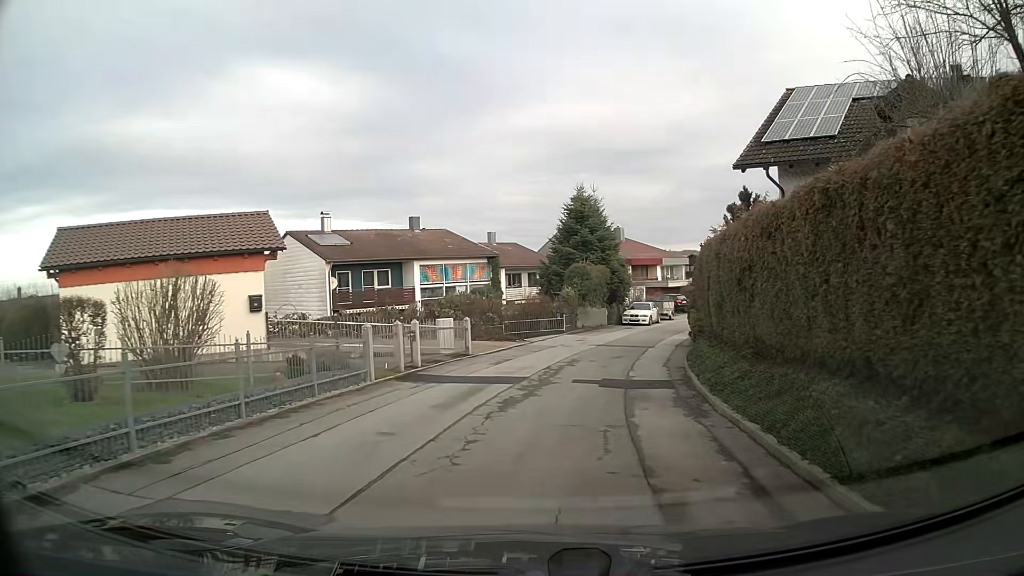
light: Day
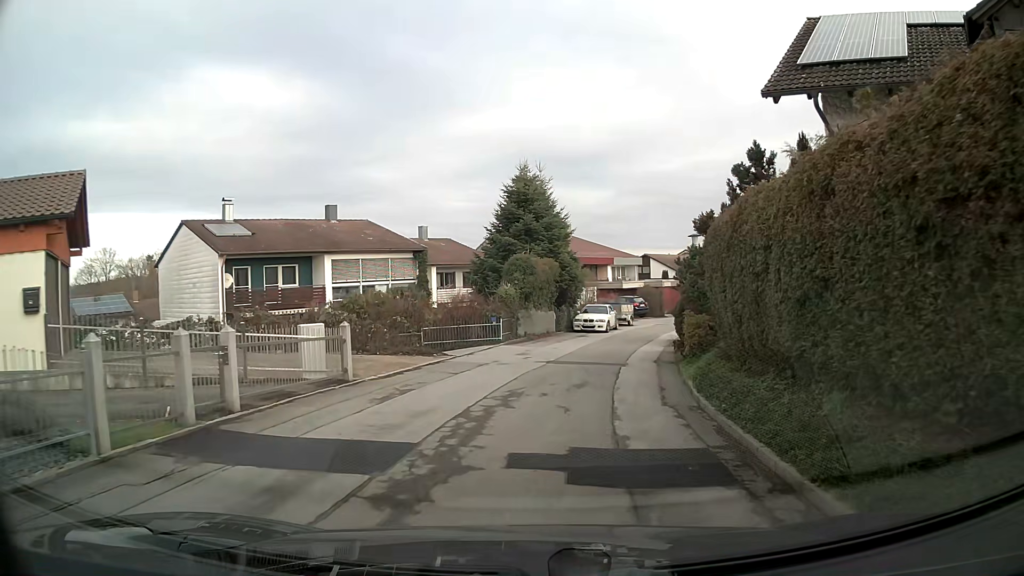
(+0.3, +7.3) m; +5°
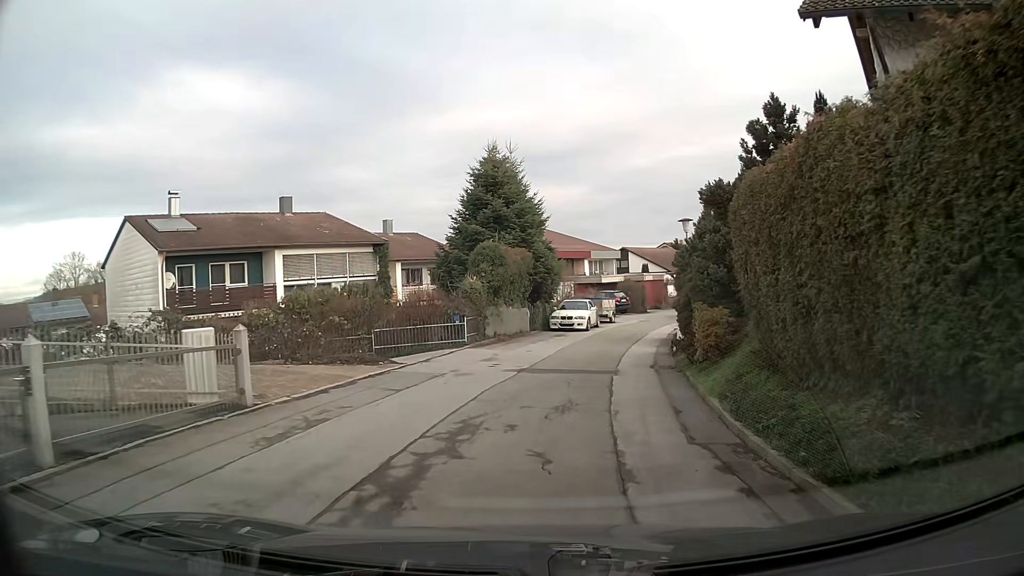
(+0.1, +3.5) m; +2°
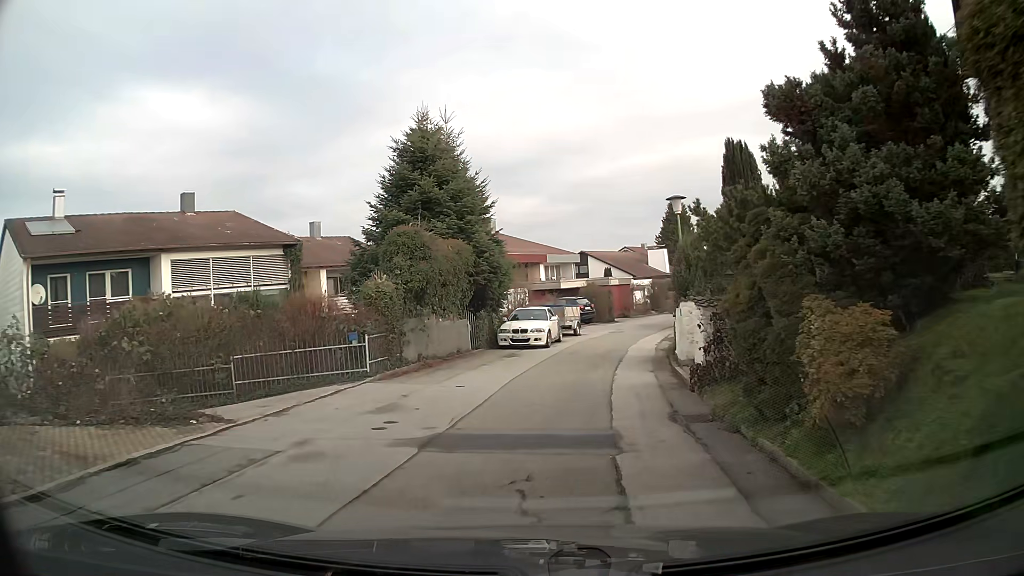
(+0.2, +7.0) m; +3°
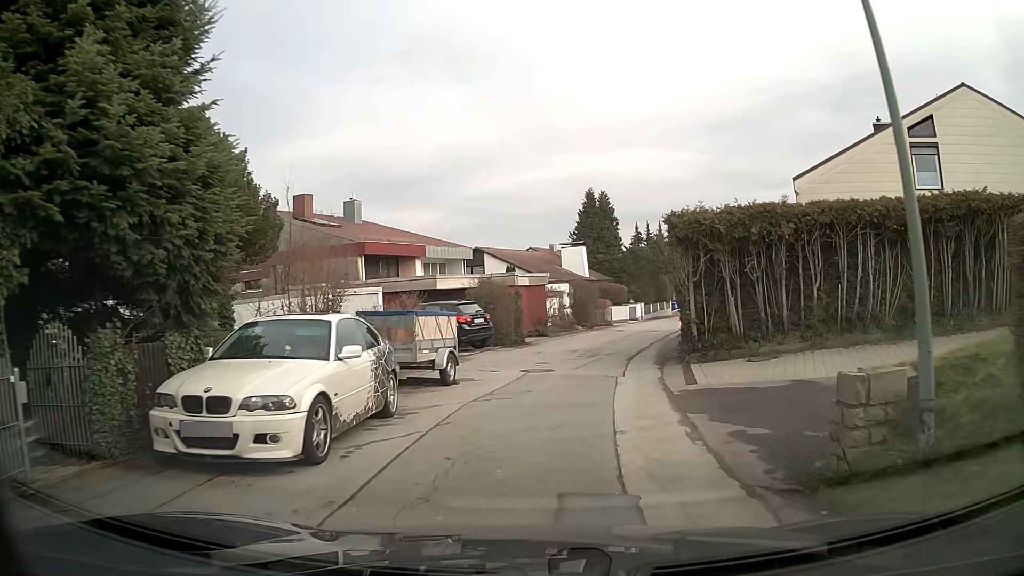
(+1.1, +16.6) m; +9°
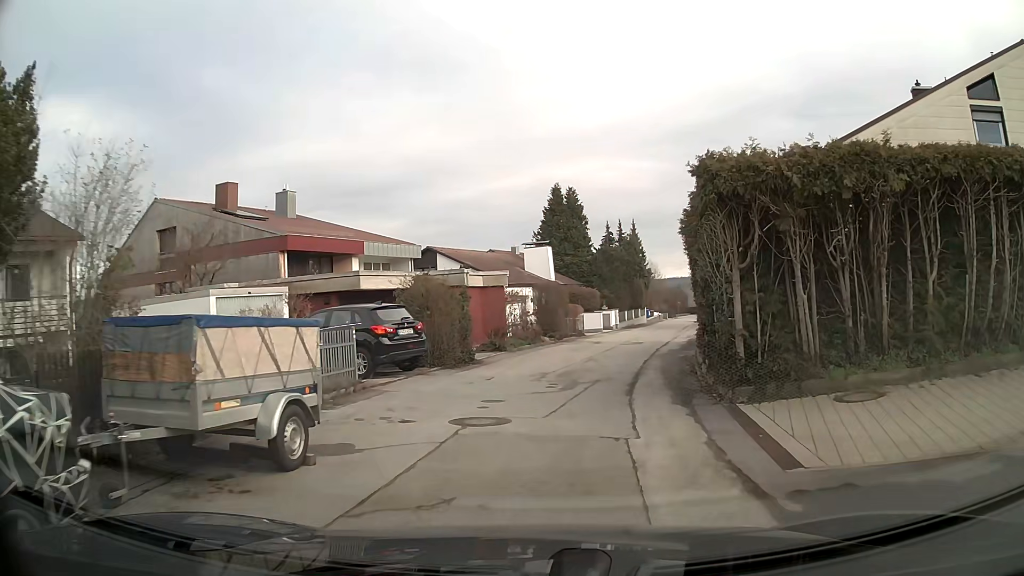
(+0.2, +6.4) m; +4°
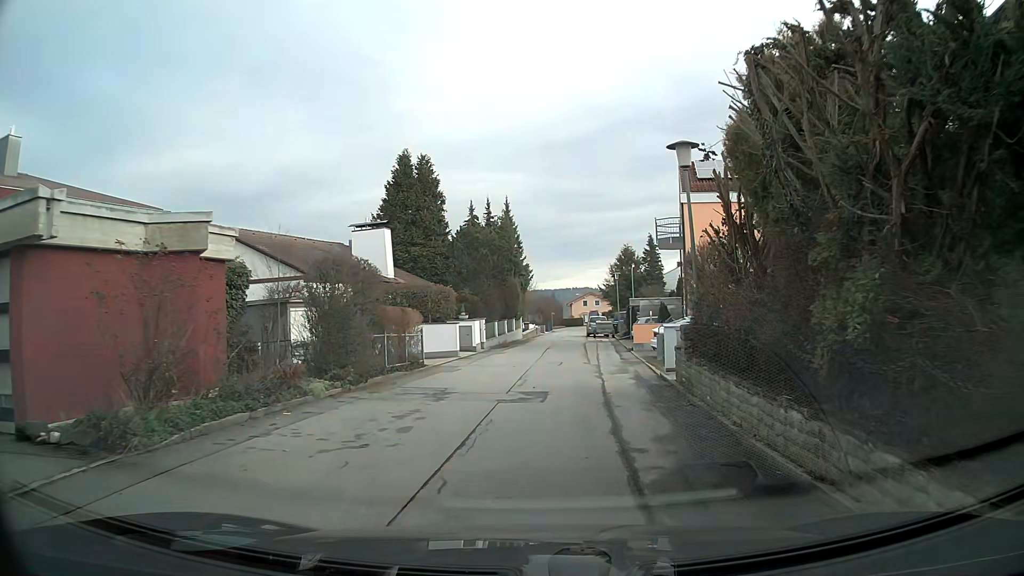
(+1.4, +16.2) m; +11°
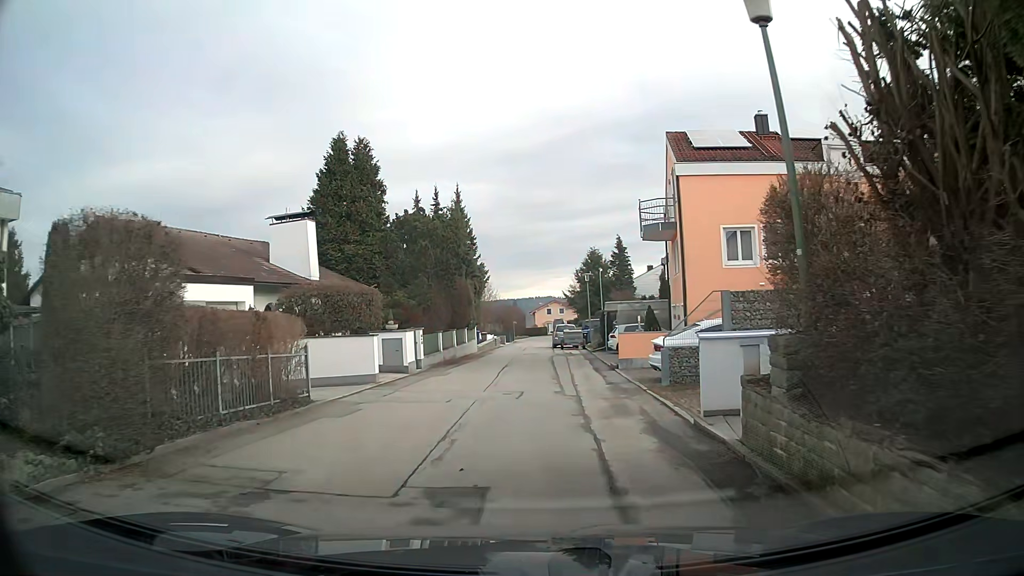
(+0.2, +6.9) m; +2°
(0, +10) (0, +20) (0, +30) (-1, +40) (-1, +50) (0, +60) (+2, +70) (+3, +80) (-3, +87) (-13, +88) m
